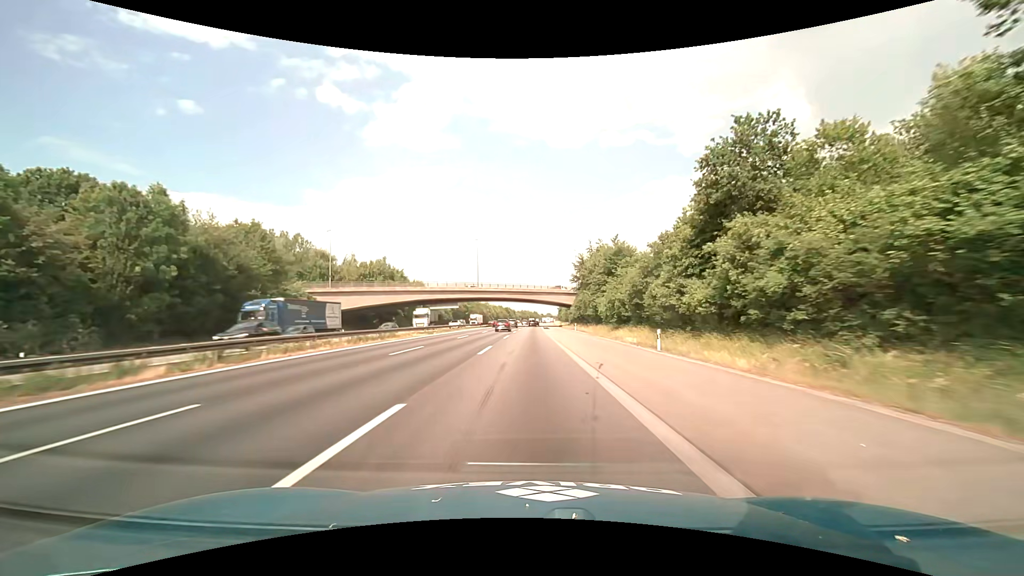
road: motorway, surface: asphalt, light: Day
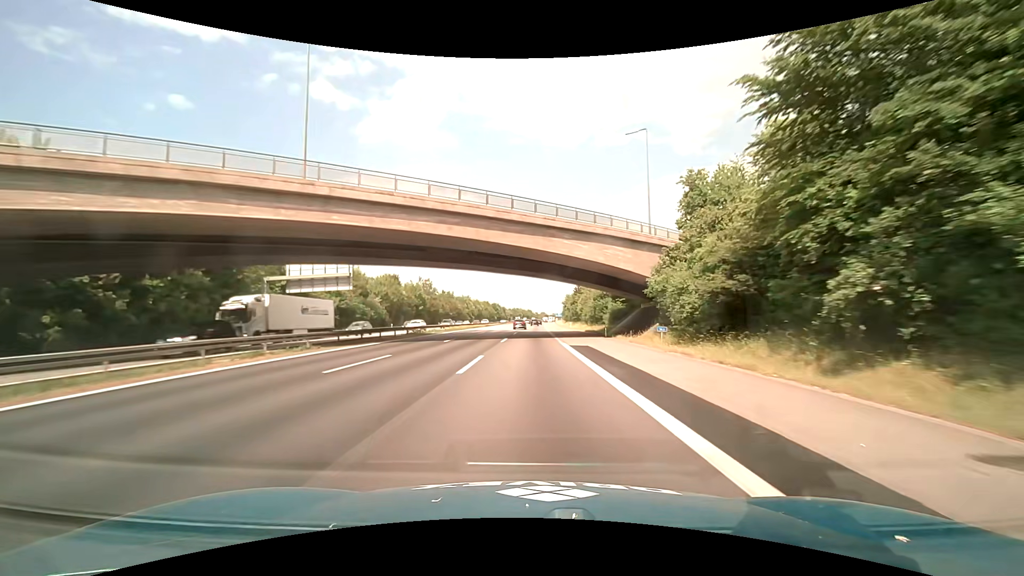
(+0.3, +79.0) m; +1°
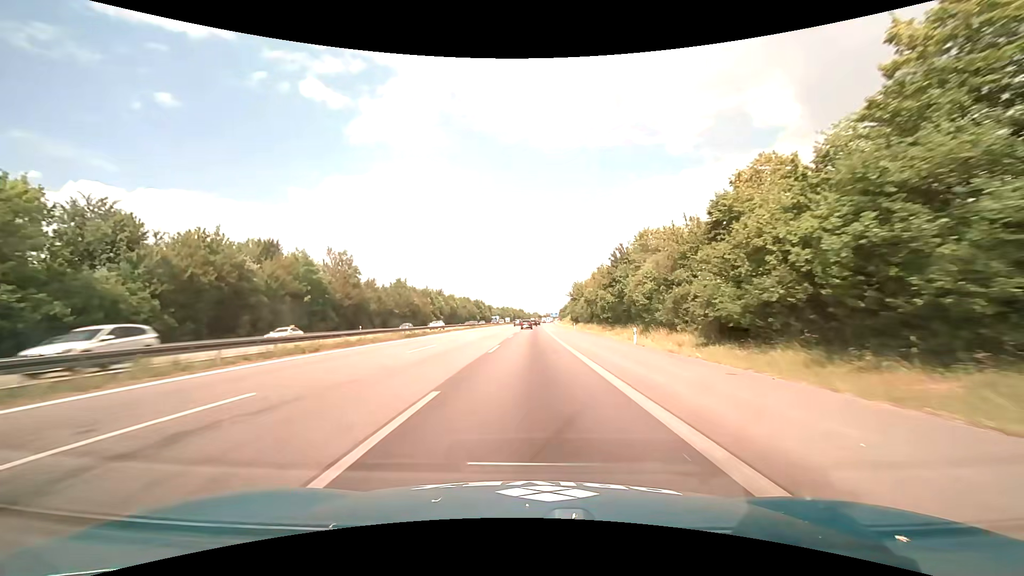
(+0.5, +63.1) m; +1°
(0, +10) (0, +20) (0, +30) (0, +40) (0, +50) (+1, +60) (+1, +70) (+1, +80) (+1, +90) (+2, +100) m
